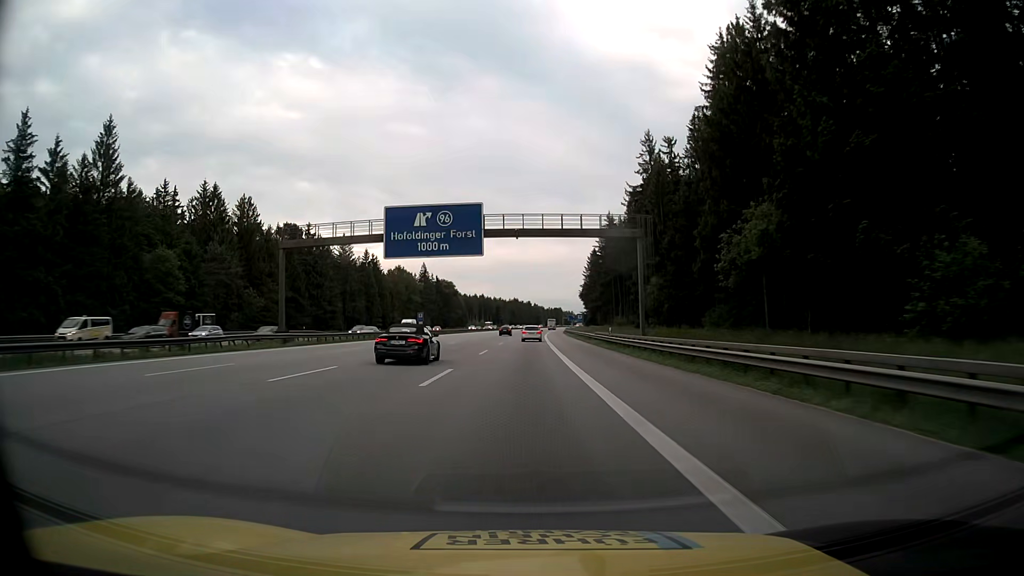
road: motorway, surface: asphalt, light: Day
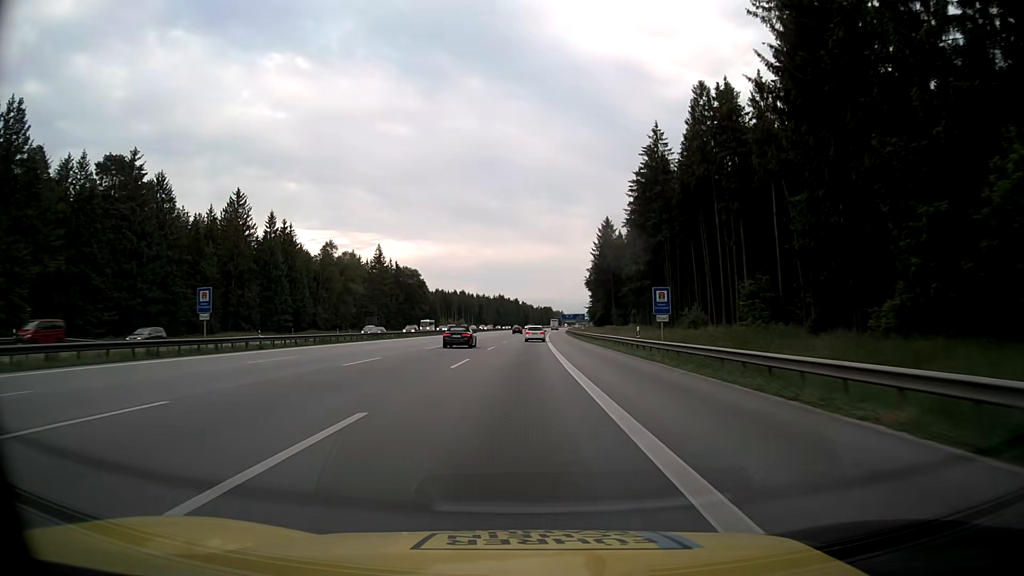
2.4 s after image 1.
(+0.6, +64.9) m; +1°
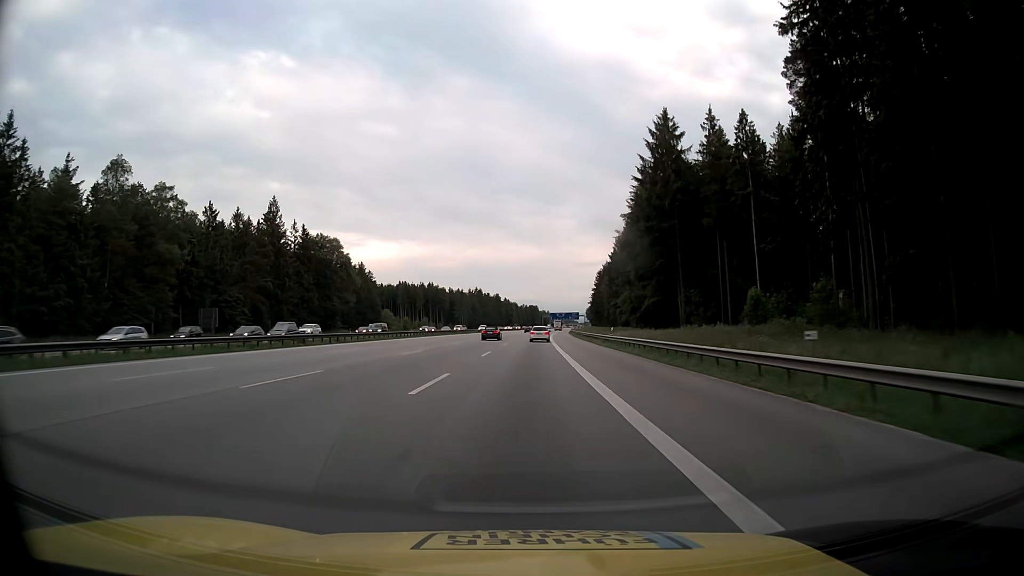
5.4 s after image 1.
(+0.8, +81.1) m; +1°
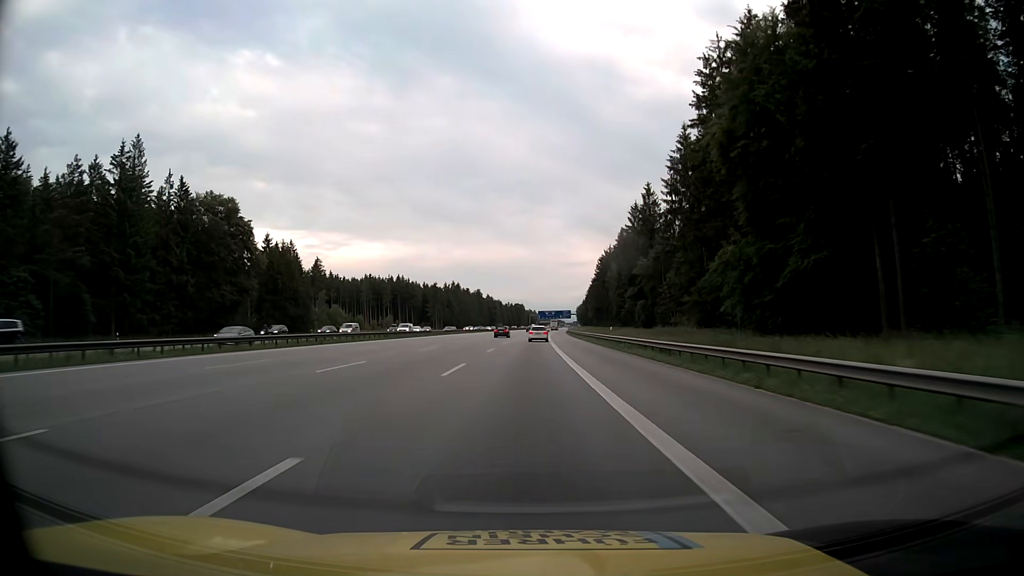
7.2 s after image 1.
(+0.6, +48.8) m; +1°
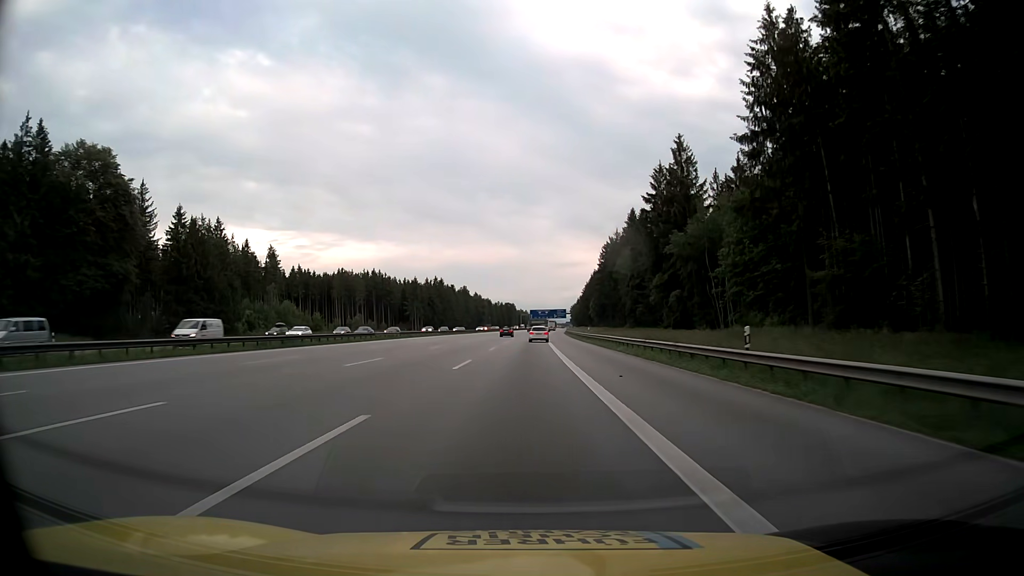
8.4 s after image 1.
(+0.2, +32.7) m; +1°
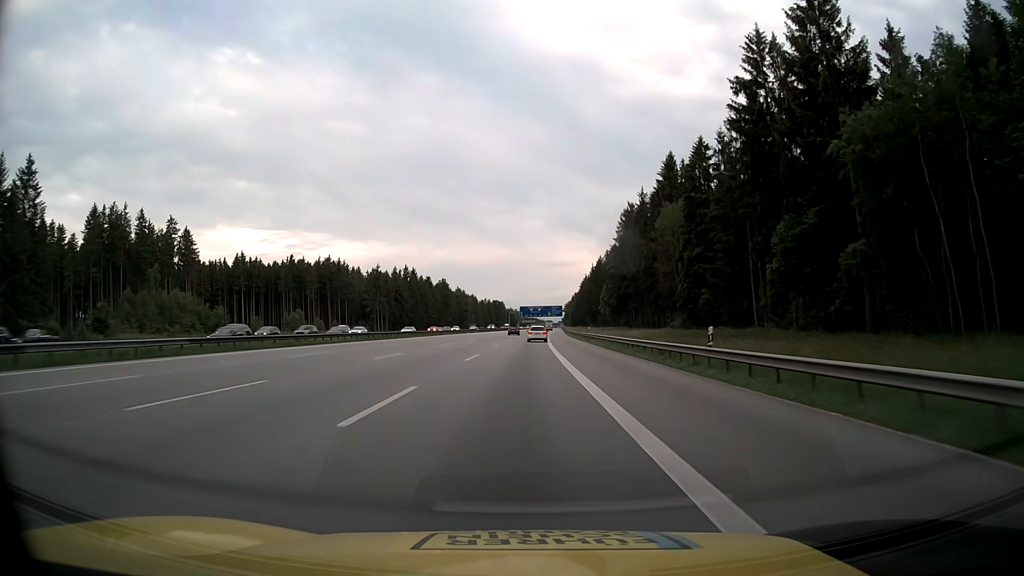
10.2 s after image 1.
(+0.4, +49.1) m; +1°
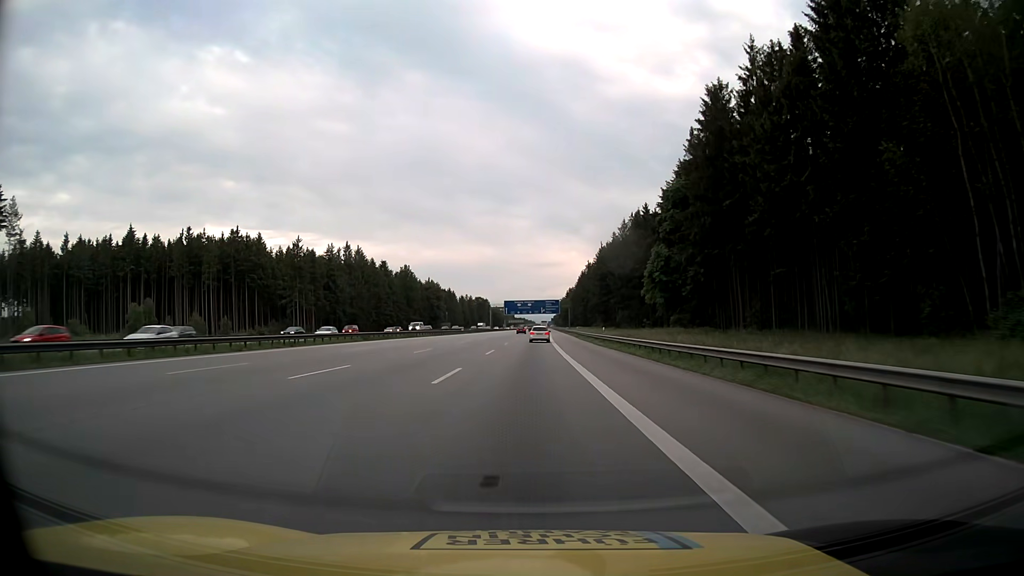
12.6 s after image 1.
(+0.1, +64.9) m; +1°
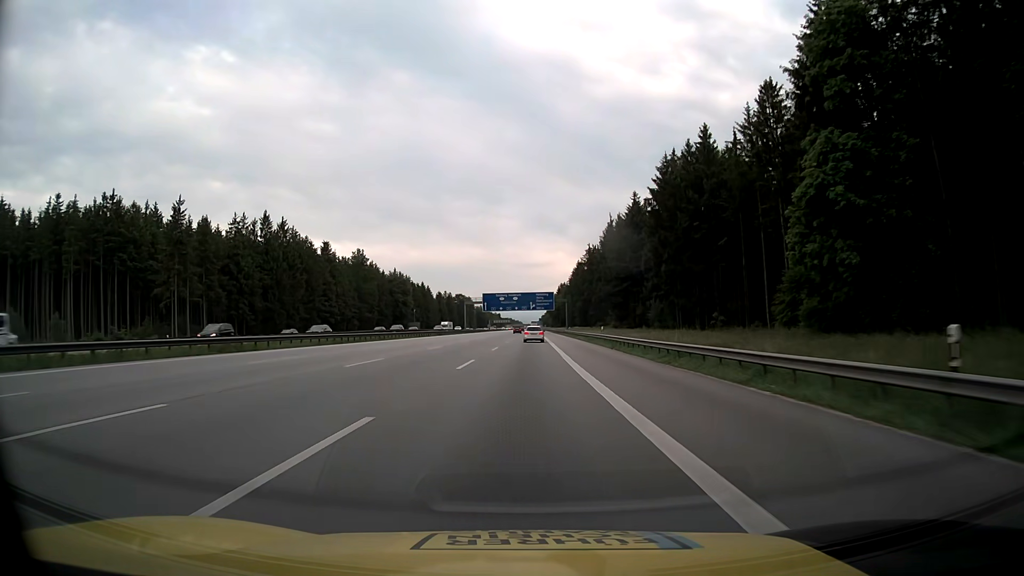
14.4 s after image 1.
(+0.4, +48.4) m; +1°
(0, +10) (0, +20) (0, +30) (0, +40) (0, +50) (0, +60) (0, +70) (0, +80) (+1, +90) (+1, +100) m
